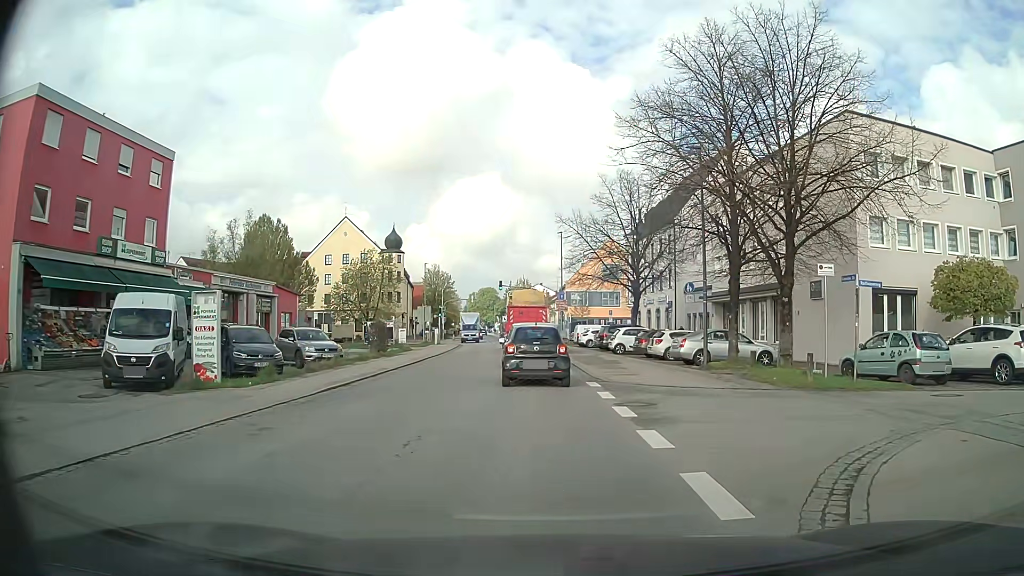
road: secondary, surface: asphalt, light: Day
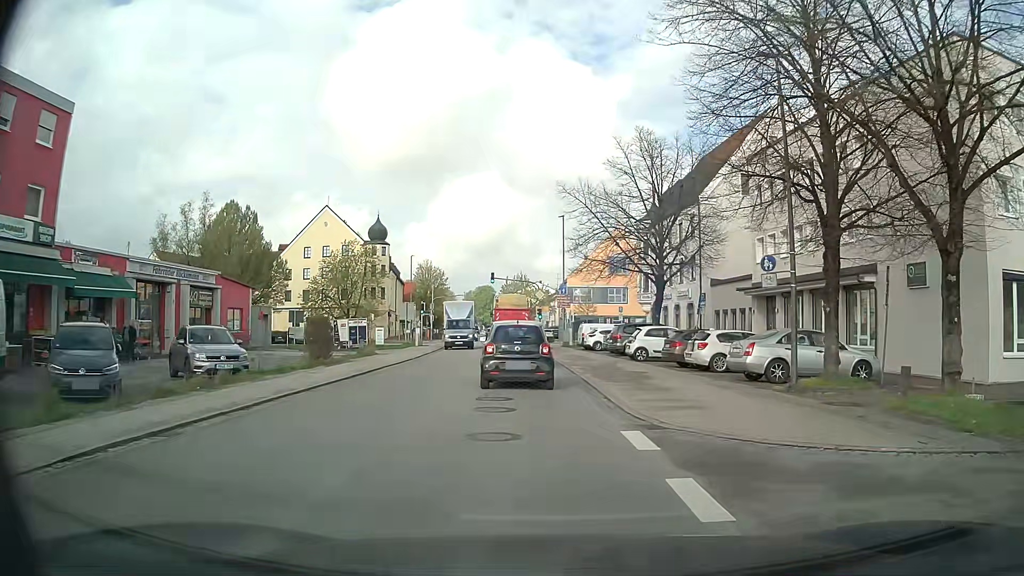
(+0.1, +9.2) m; +1°
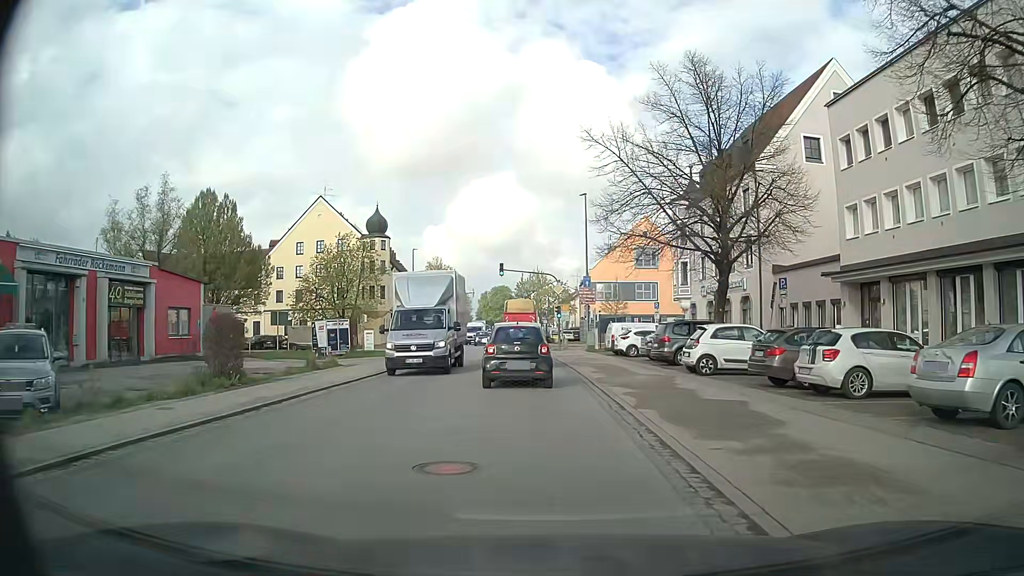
(-0.2, +9.4) m; -2°
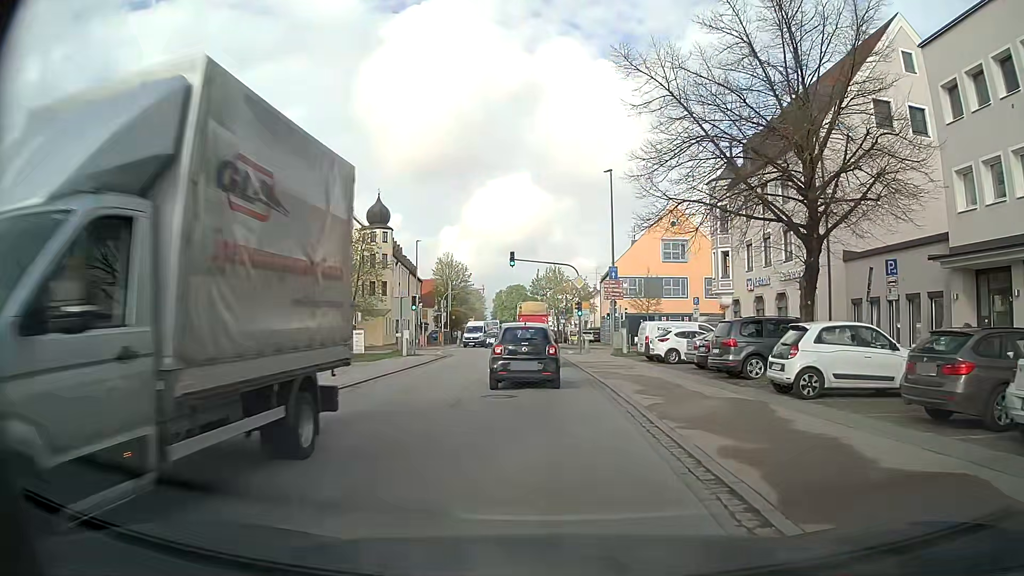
(-0.1, +7.0) m; -1°
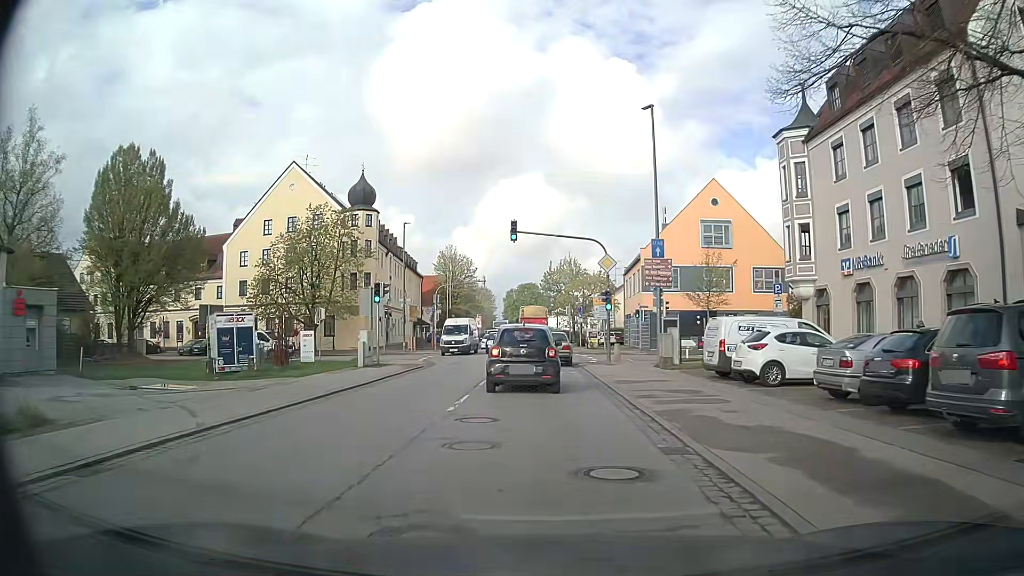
(-0.2, +11.5) m; -2°
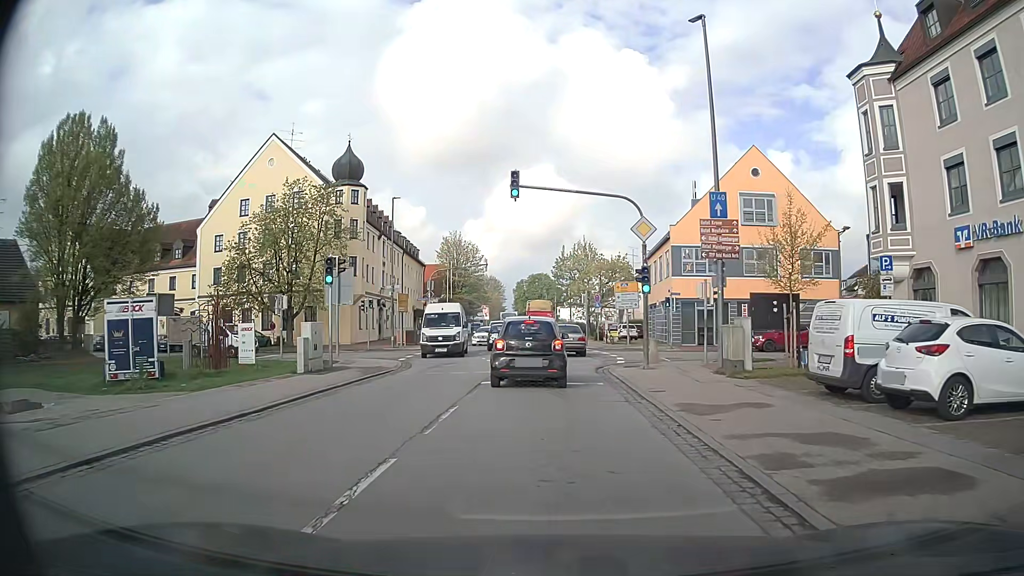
(+0.1, +7.9) m; +1°
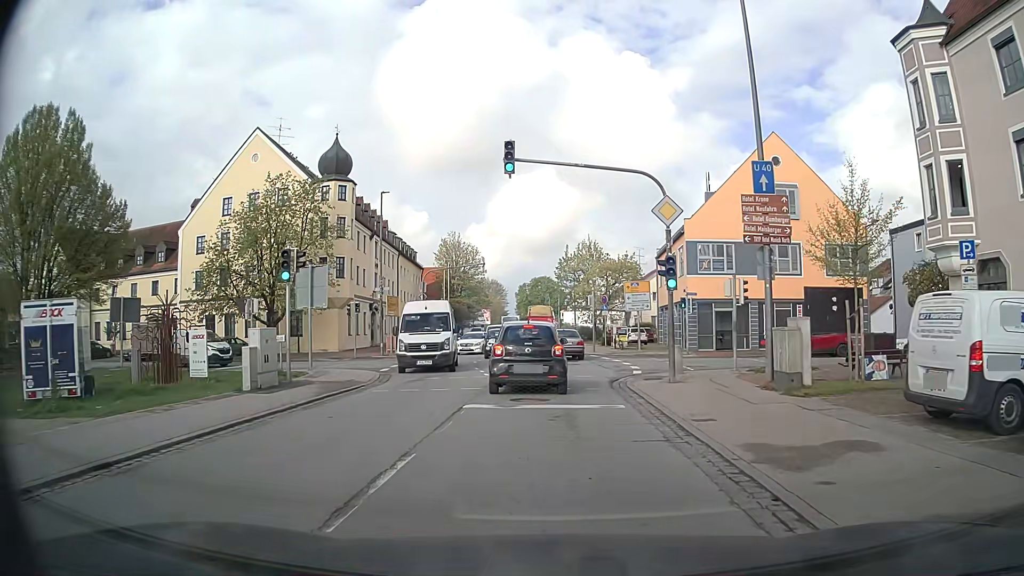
(-0.1, +3.9) m; -1°
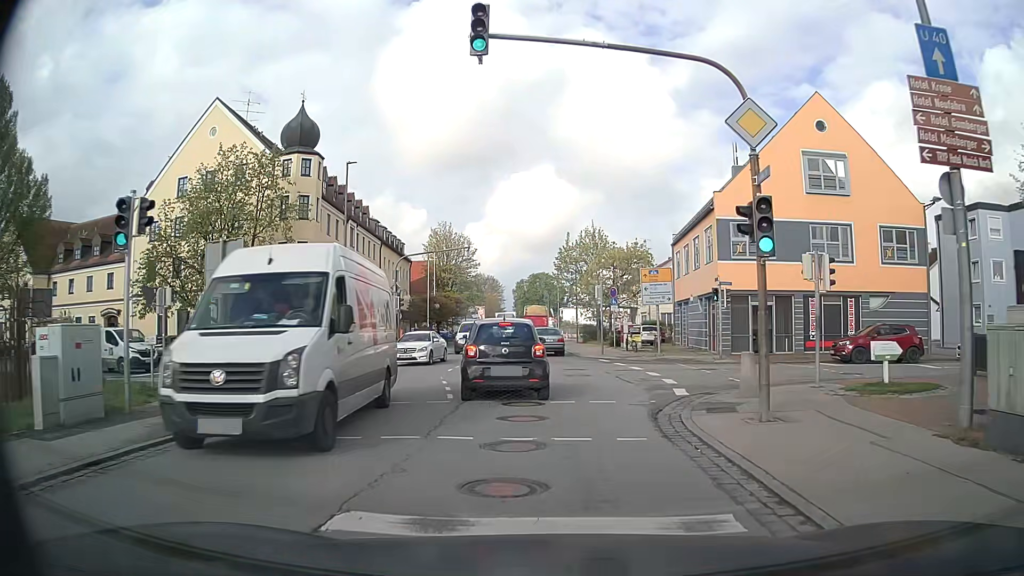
(+0.1, +7.4) m; 0°
